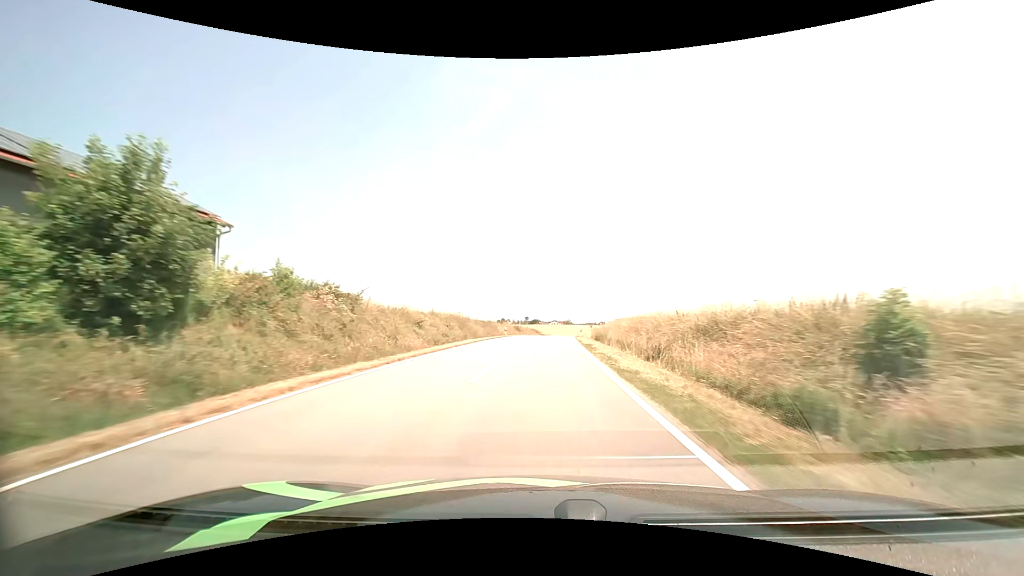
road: tertiary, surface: asphalt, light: Day
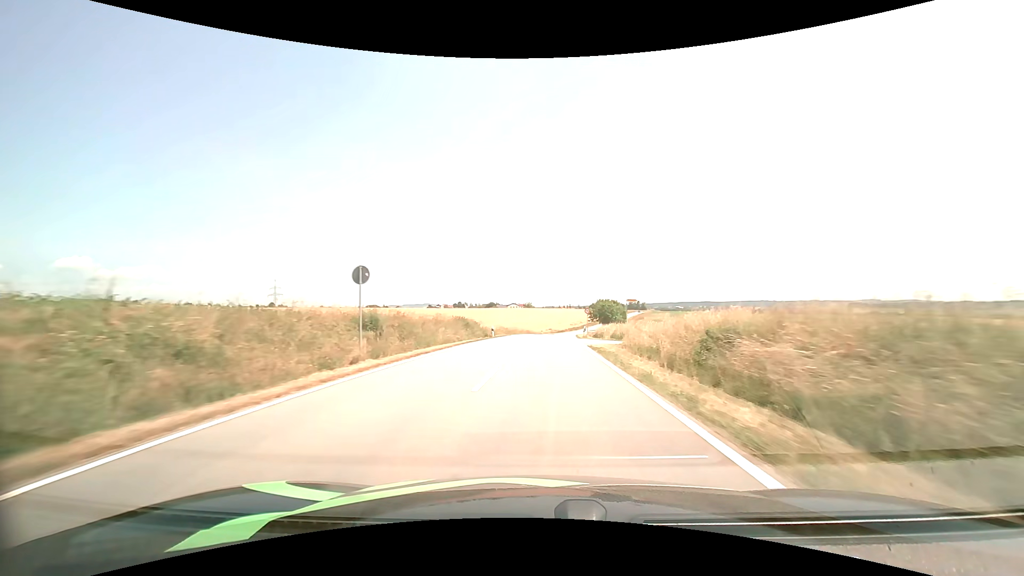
(+2.5, +63.5) m; +5°
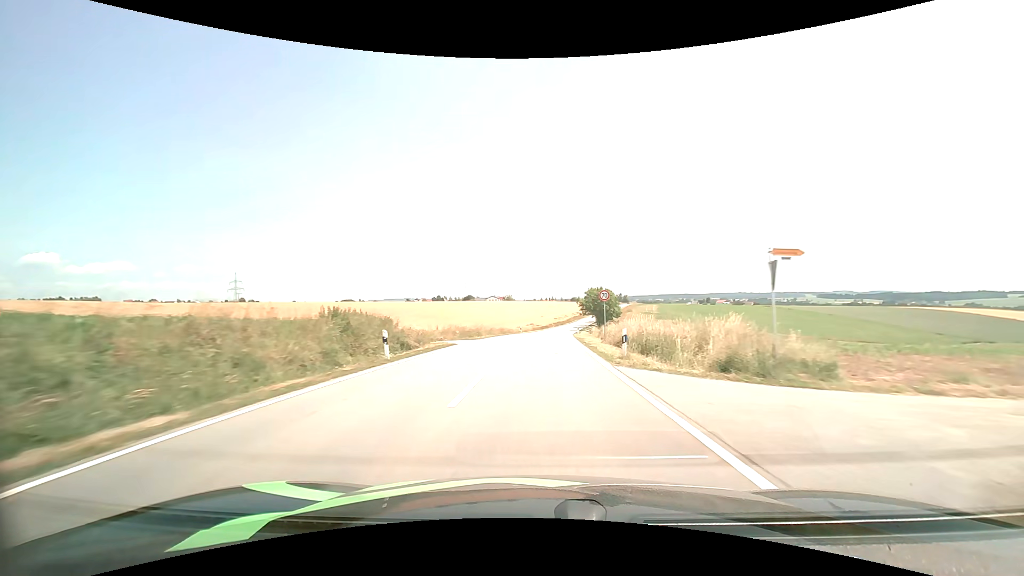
(+0.5, +26.3) m; +2°
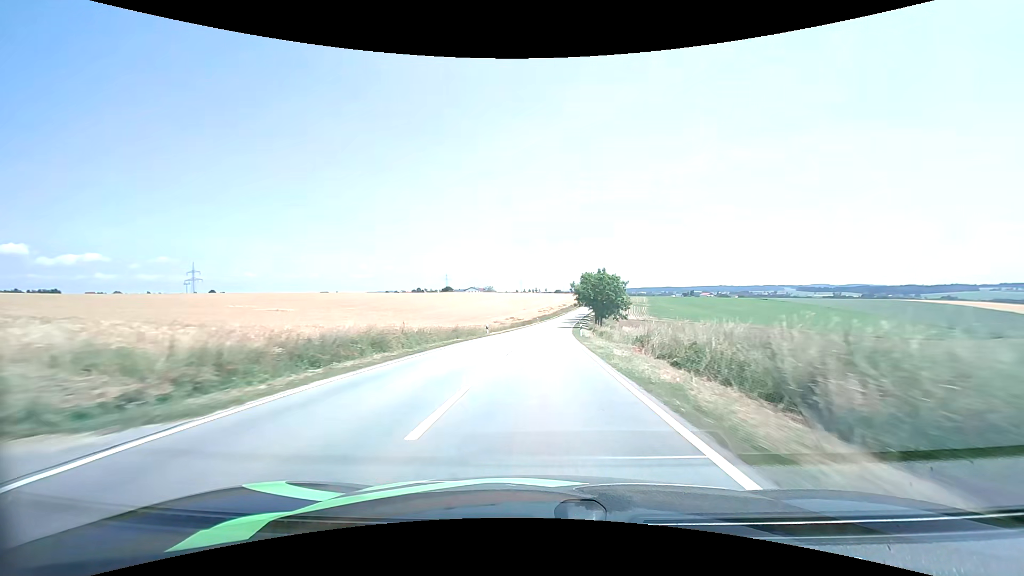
(+0.4, +26.8) m; +2°
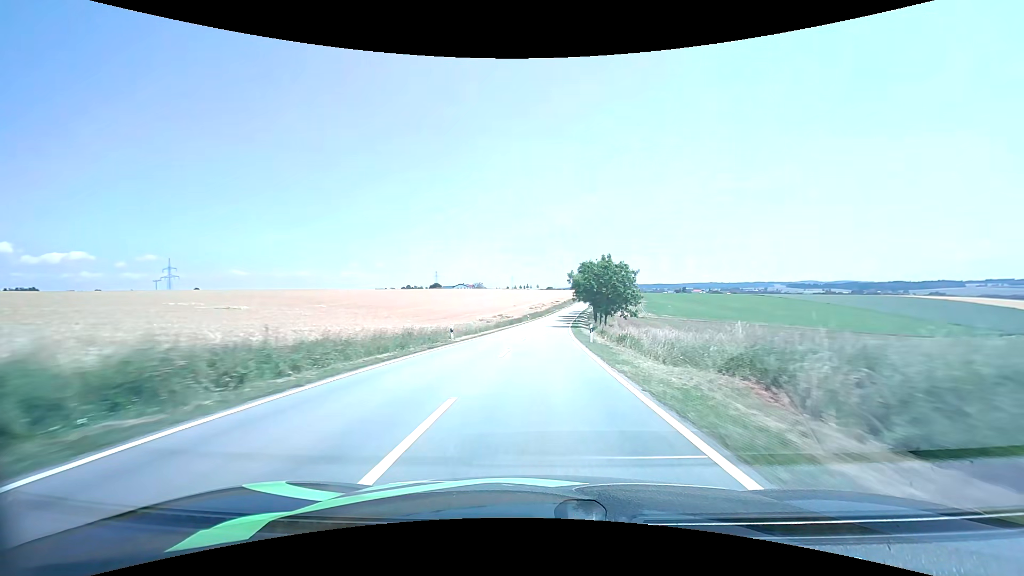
(+0.1, +13.6) m; +1°
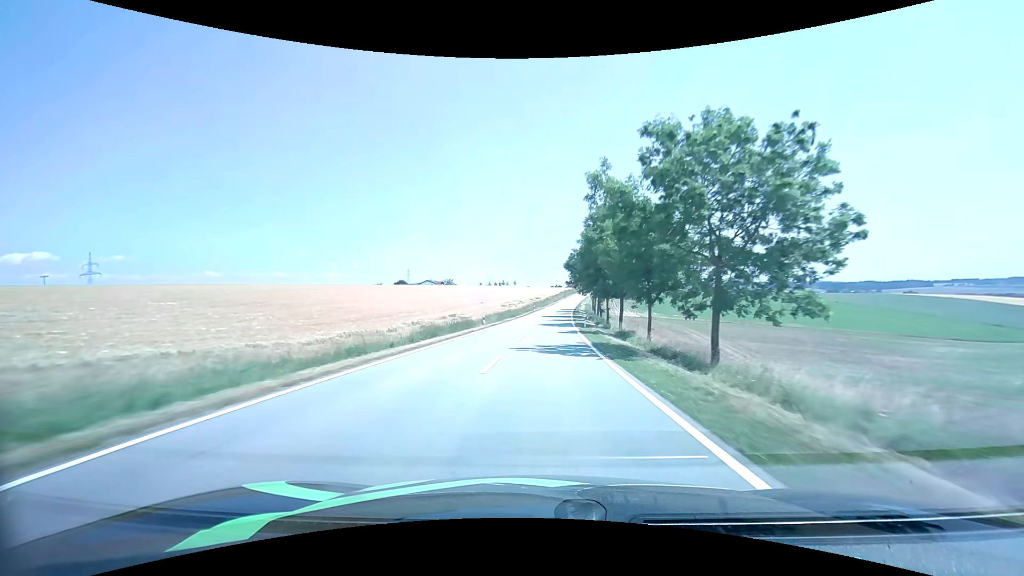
(+0.9, +42.4) m; +2°
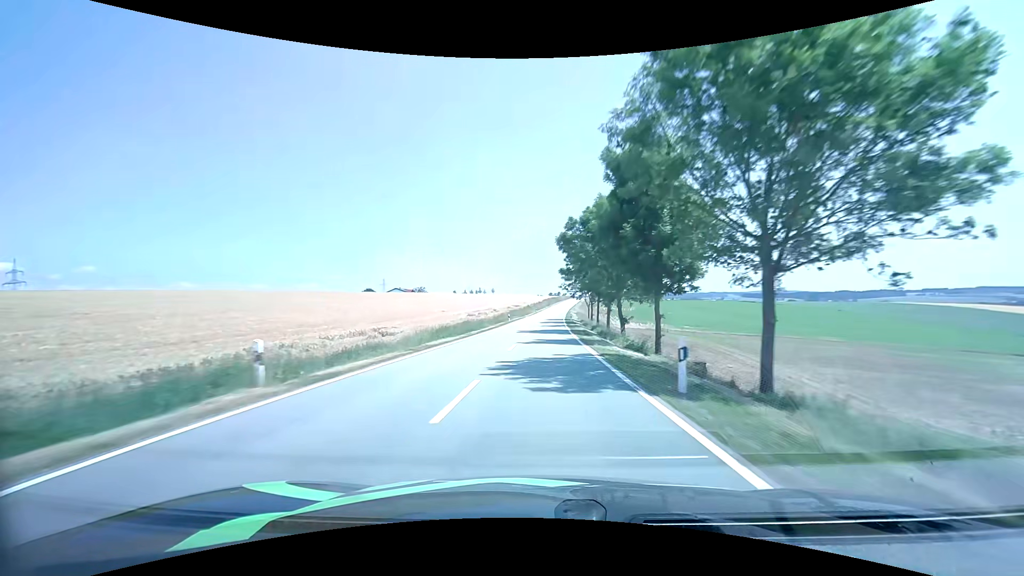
(+0.6, +29.4) m; +2°
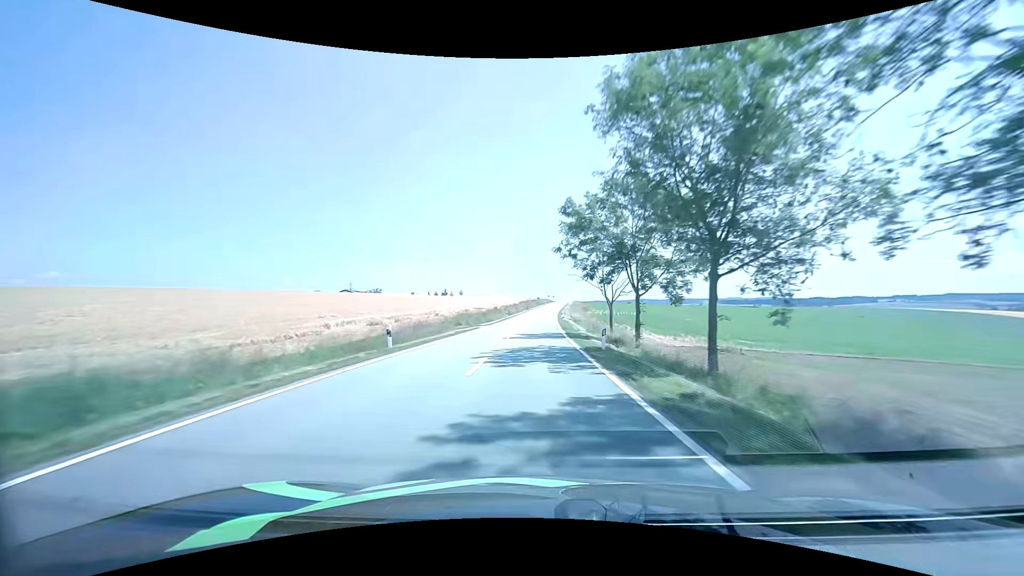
(+1.0, +45.1) m; +2°
(0, +10) (0, +20) (0, +30) (0, +40) (0, +50) (+1, +60) (+1, +70) (+1, +80) (+2, +90) (+2, +100) m
